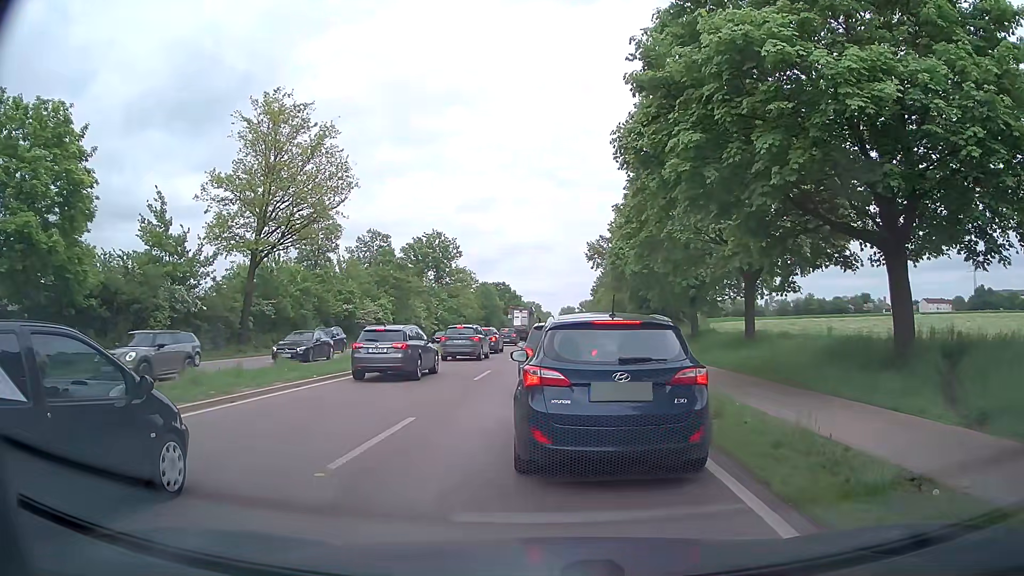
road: primary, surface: asphalt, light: Day
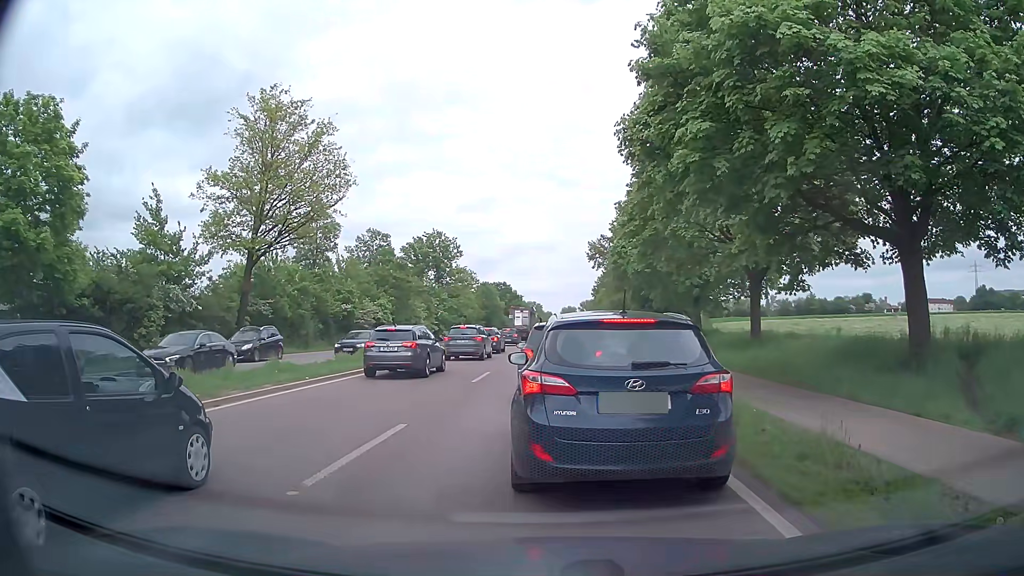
(0.0, +0.7) m; 0°
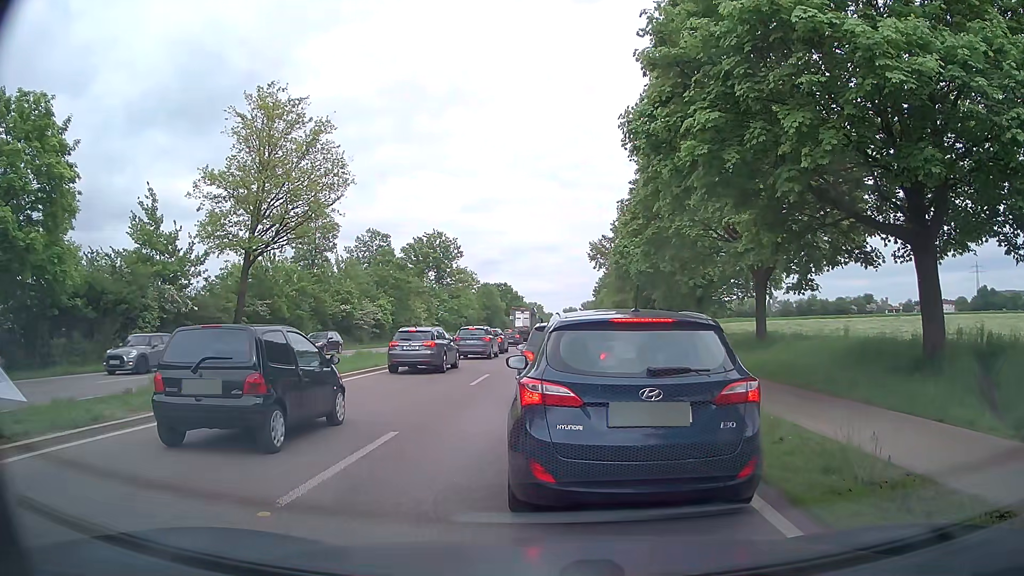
(0.0, +0.6) m; 0°
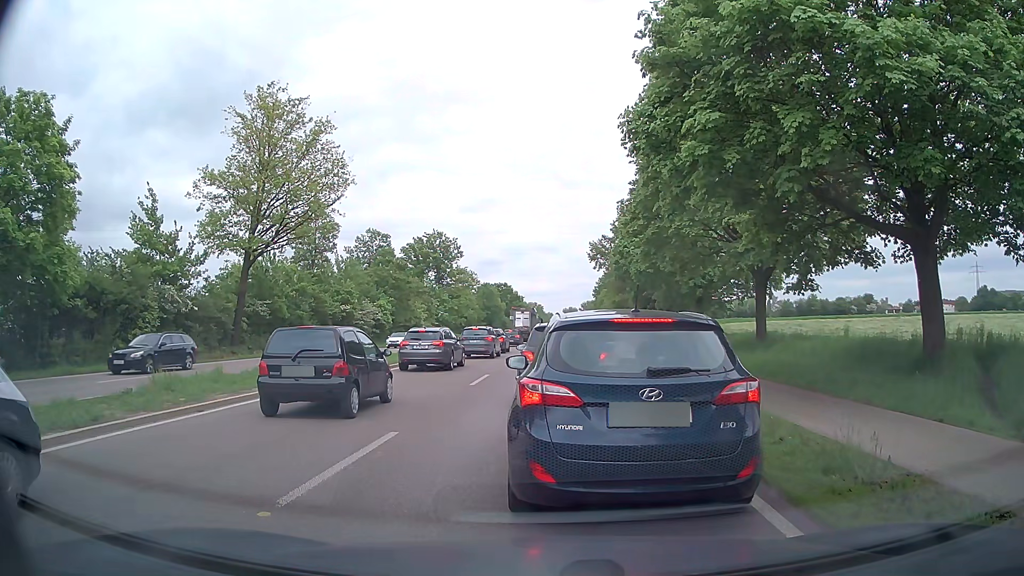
(0.0, 0.0) m; 0°
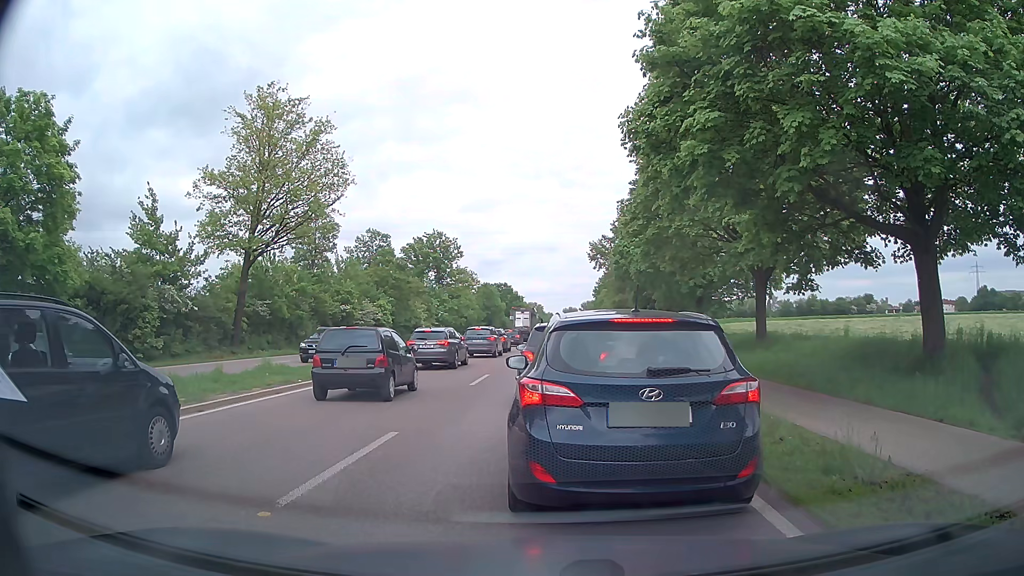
(0.0, 0.0) m; 0°
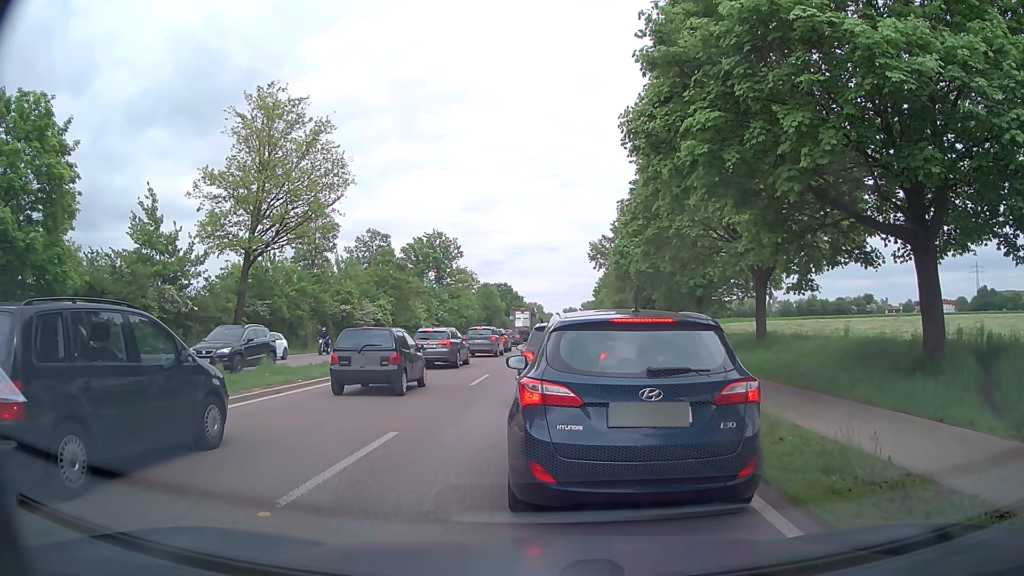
(0.0, 0.0) m; 0°
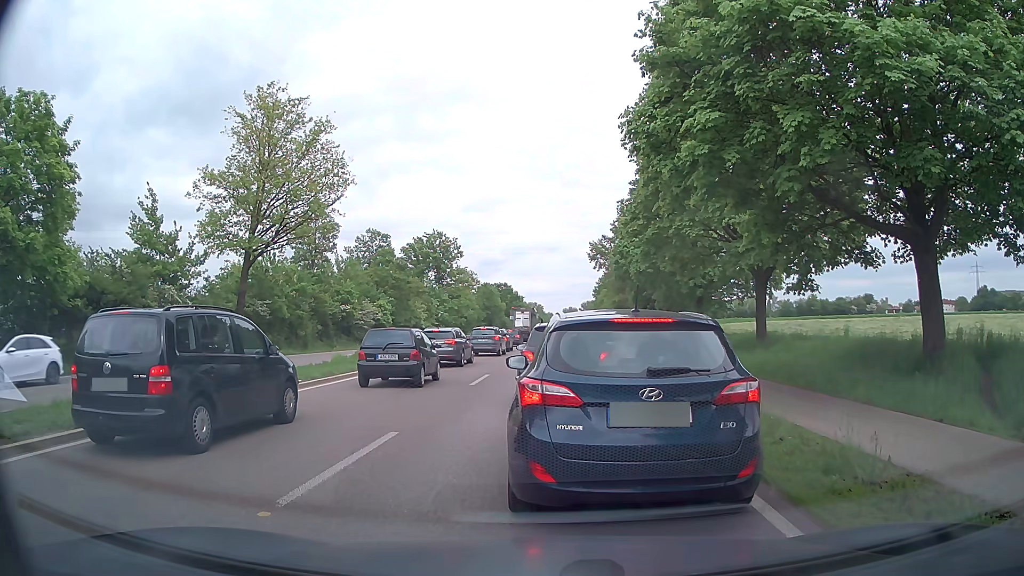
(0.0, 0.0) m; 0°
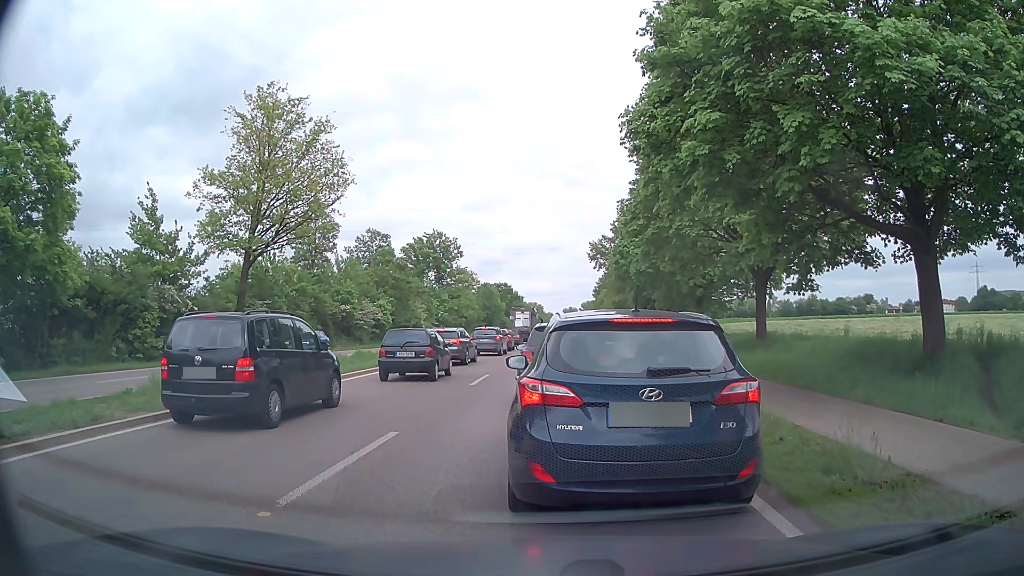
(0.0, 0.0) m; 0°
